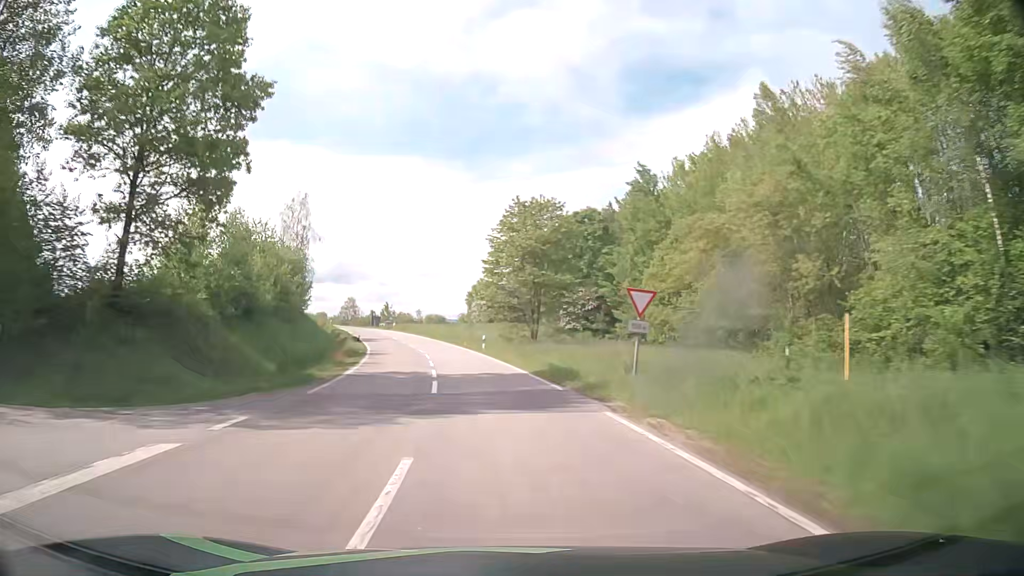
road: secondary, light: Day
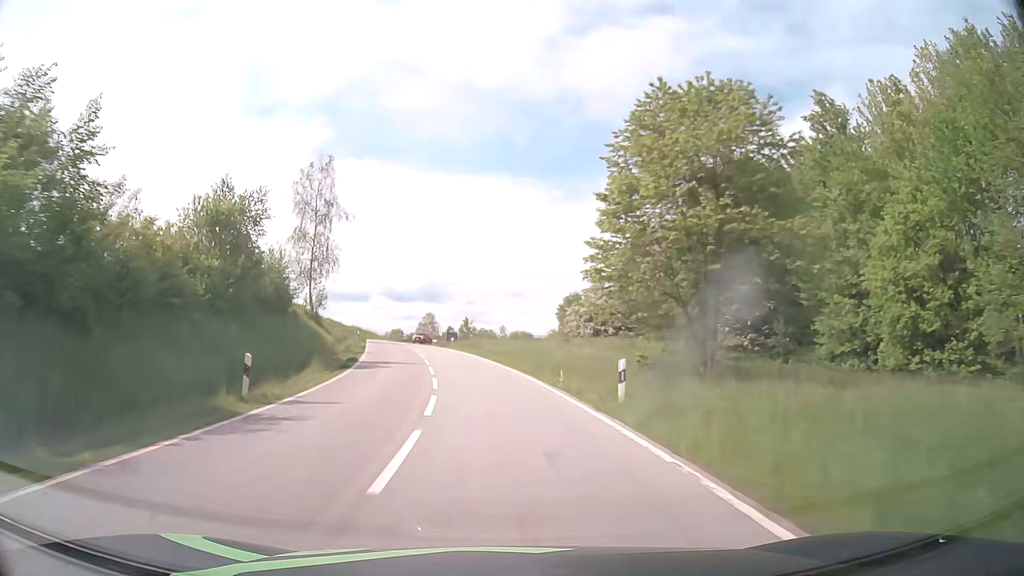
(-1.8, +27.3) m; -8°
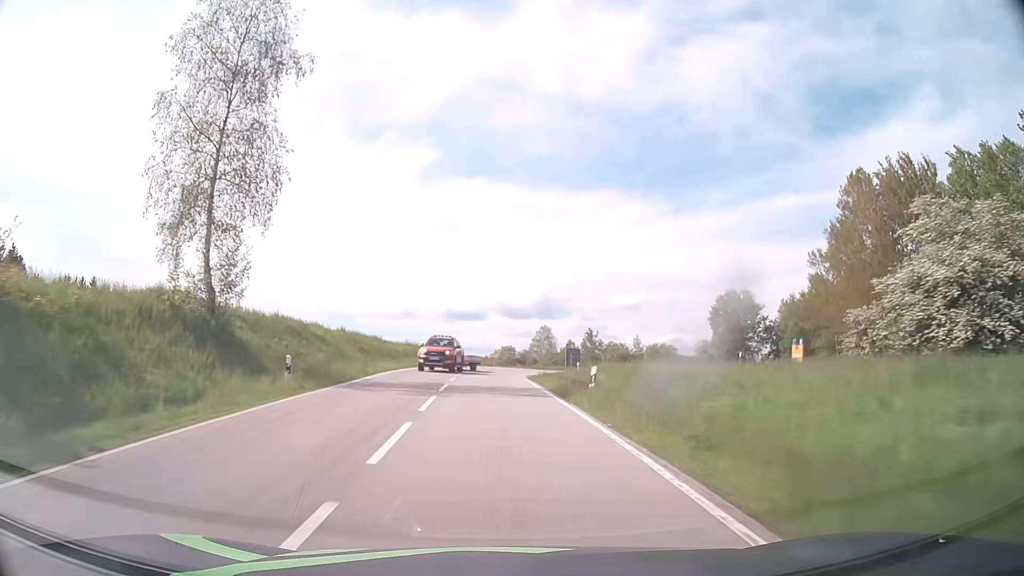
(-3.8, +39.6) m; -10°
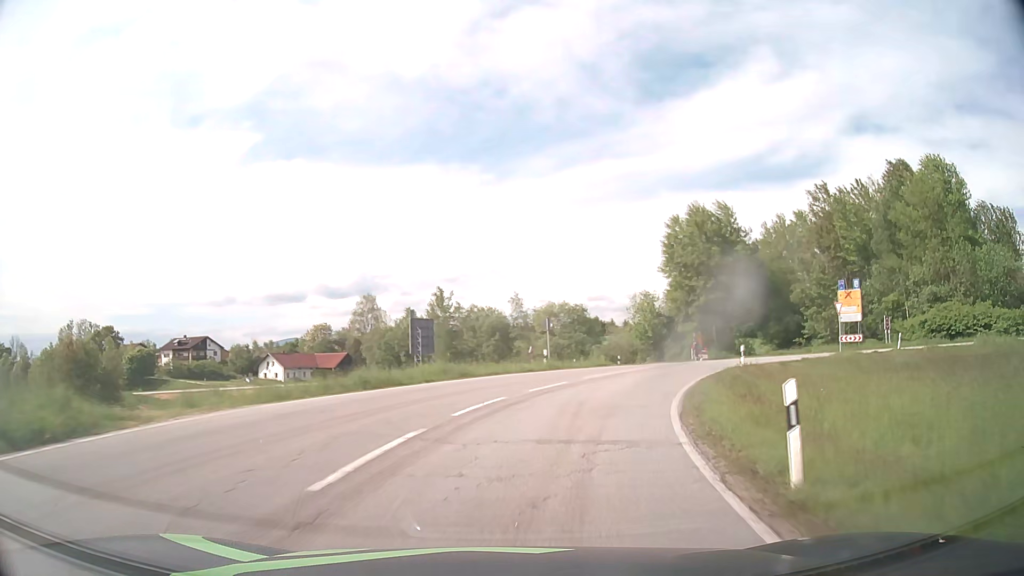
(+1.6, +53.4) m; +14°
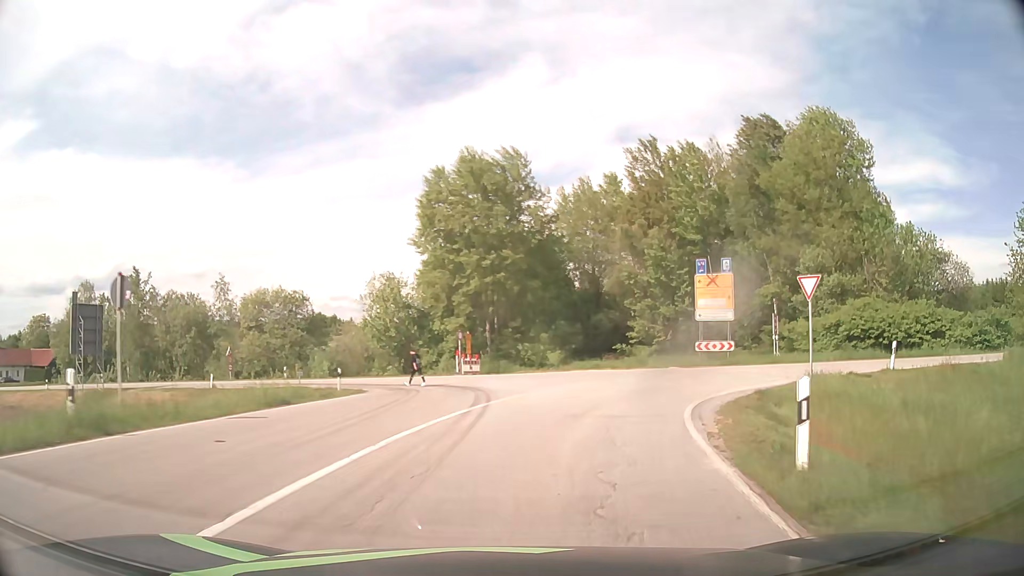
(+4.3, +21.8) m; +22°
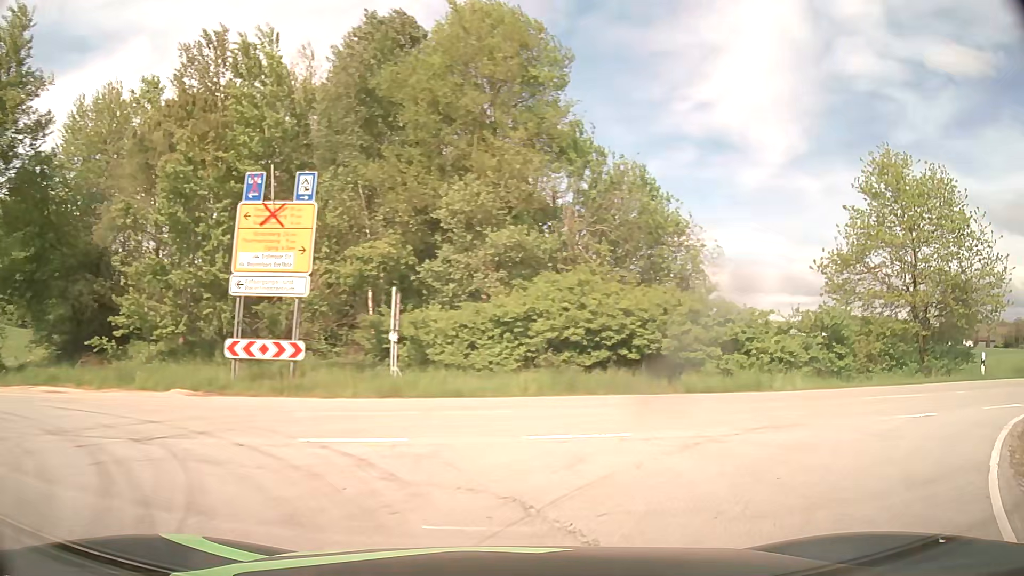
(+5.1, +19.8) m; +38°
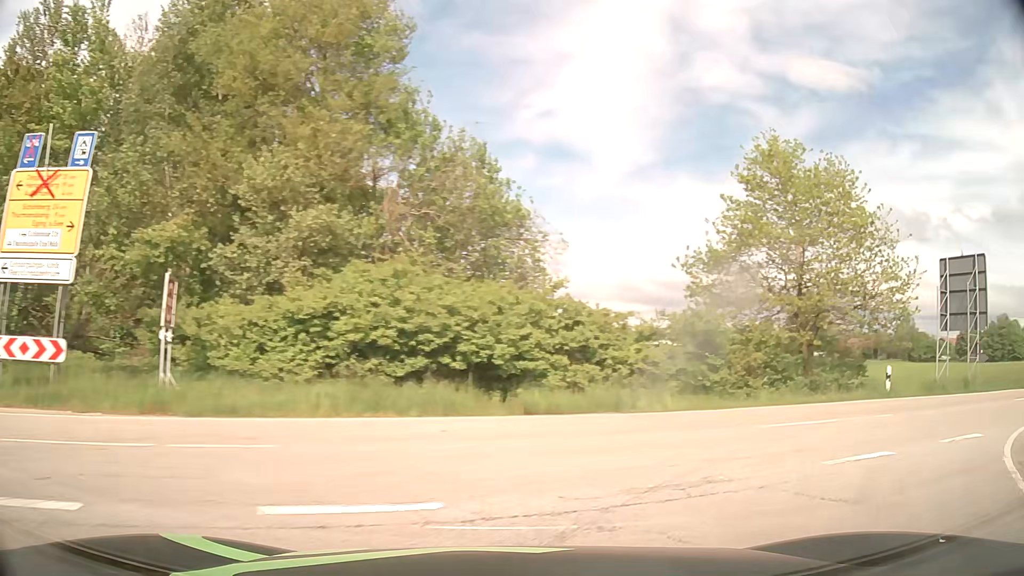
(+0.4, +4.0) m; +13°
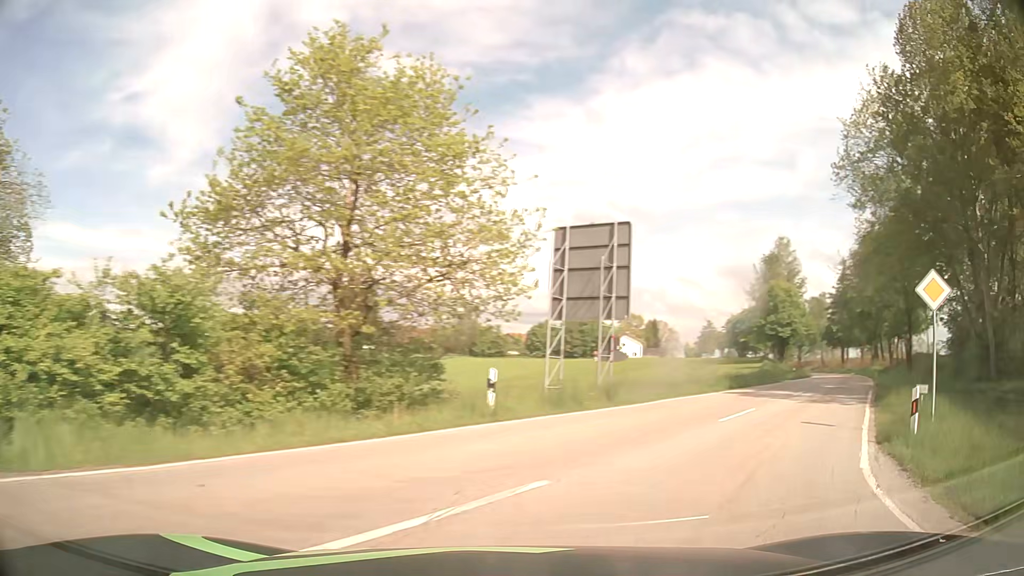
(+2.9, +8.1) m; +39°
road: tertiary
(+3, +10) (+8, +18) (+13, +27) (+19, +35) (+24, +43) (+29, +52) (+34, +61) (+39, +69) (+44, +78) (+48, +87) m
